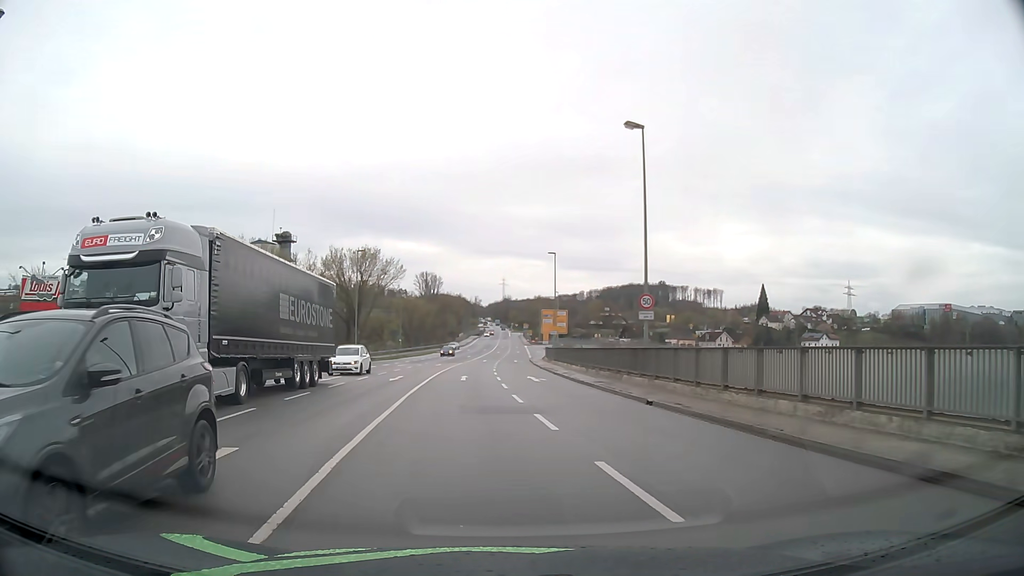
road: primary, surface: asphalt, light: Day
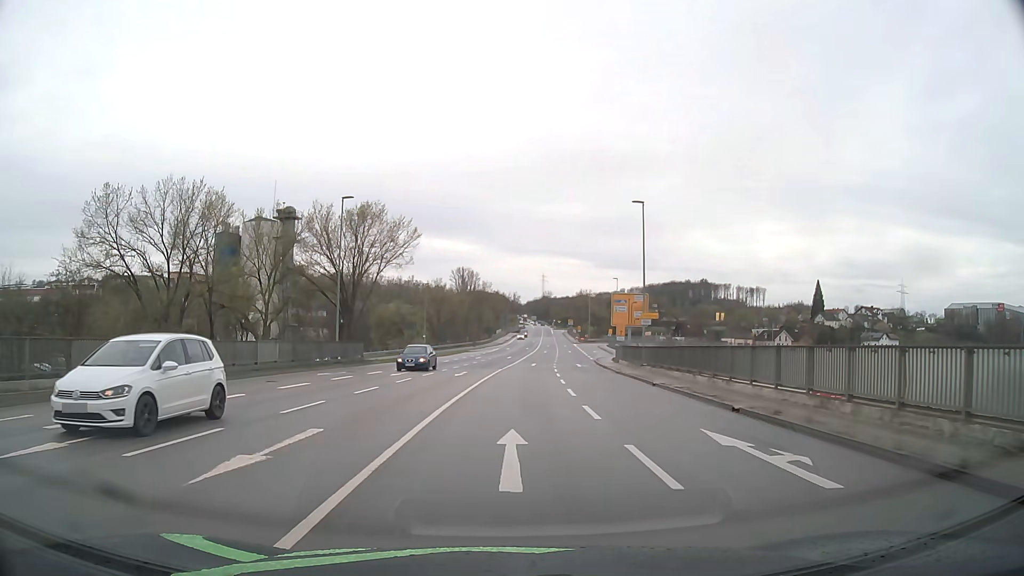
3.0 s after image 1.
(-1.6, +22.9) m; -3°
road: primary_link
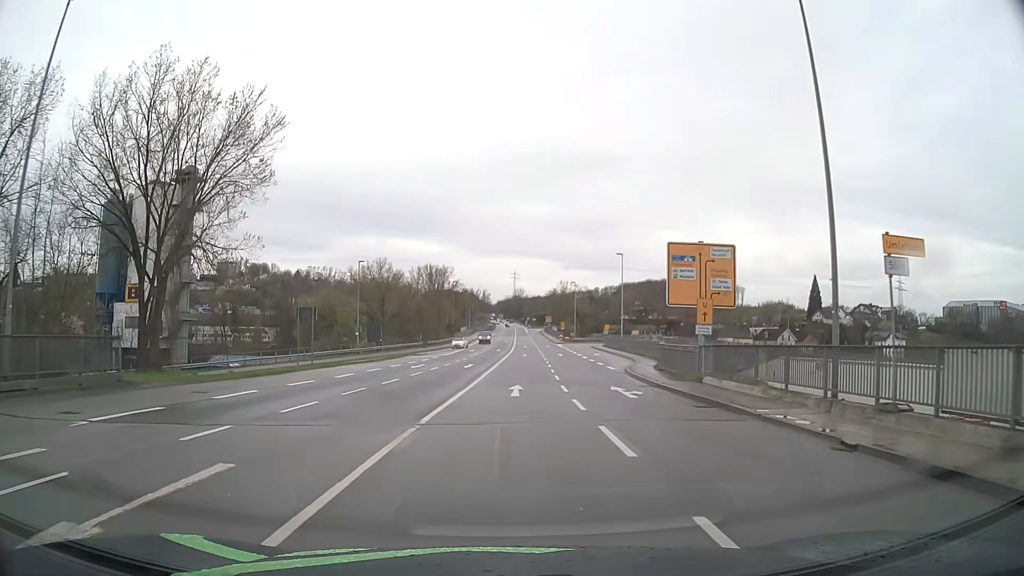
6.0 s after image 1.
(+0.6, +28.3) m; +2°
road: primary
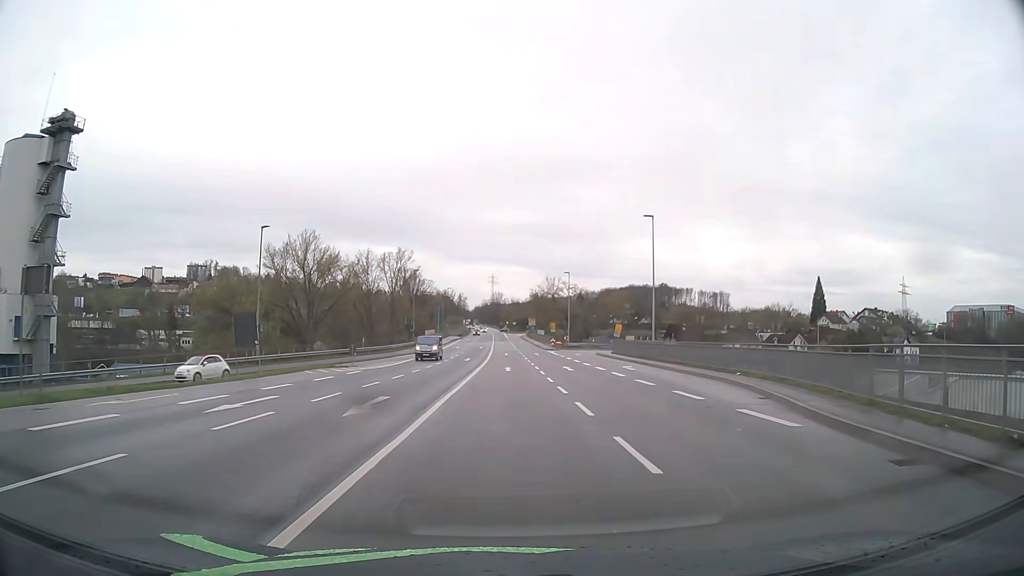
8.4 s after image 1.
(+0.5, +25.5) m; +2°
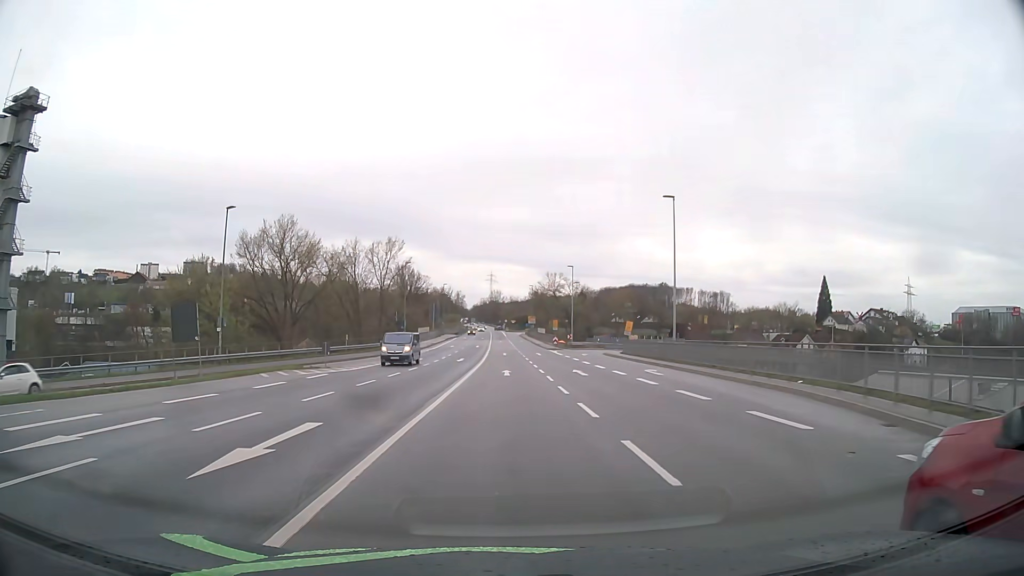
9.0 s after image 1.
(0.0, +6.7) m; 0°
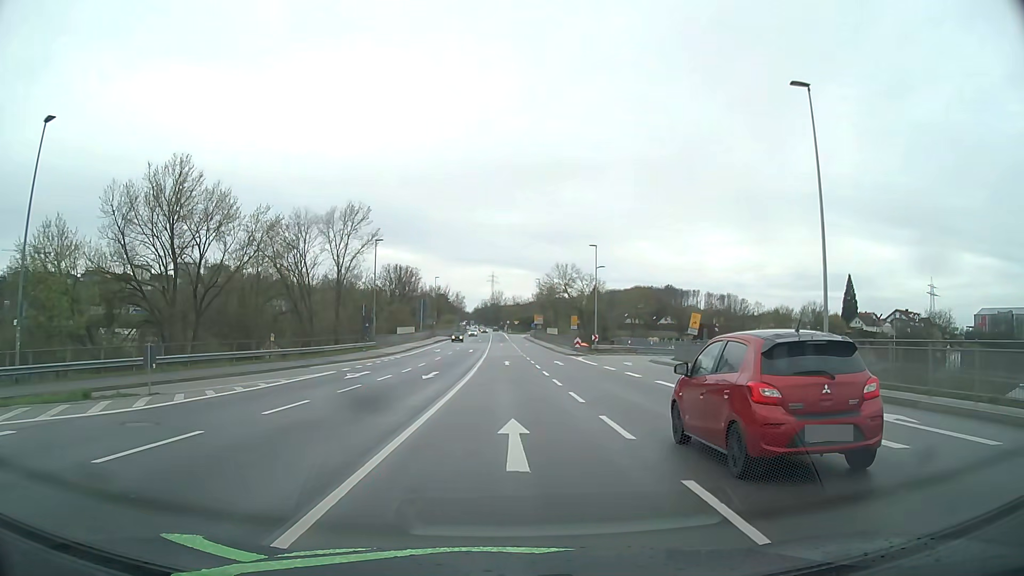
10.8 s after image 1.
(0.0, +21.1) m; 0°
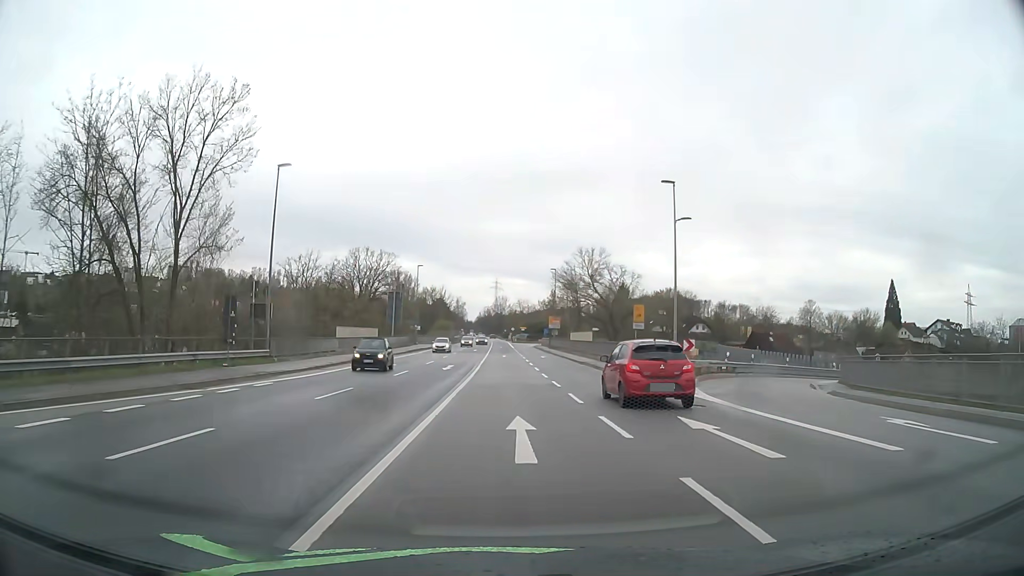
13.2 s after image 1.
(-0.1, +30.0) m; 0°
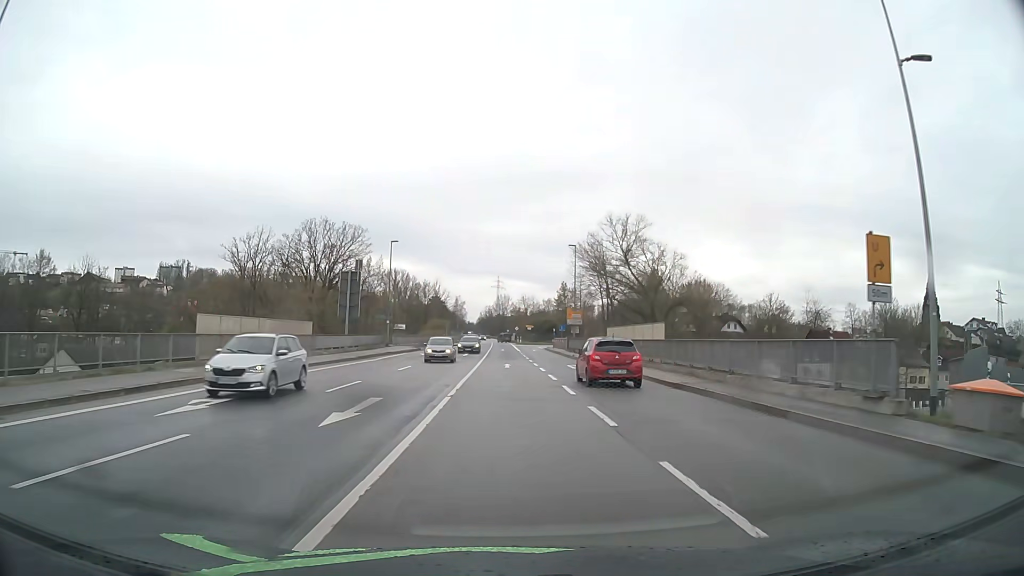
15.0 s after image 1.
(0.0, +23.3) m; 0°
(0, +10) (0, +20) (0, +30) (0, +40) (0, +50) (0, +60) (0, +70) (0, +80) (0, +90) (0, +100) m
